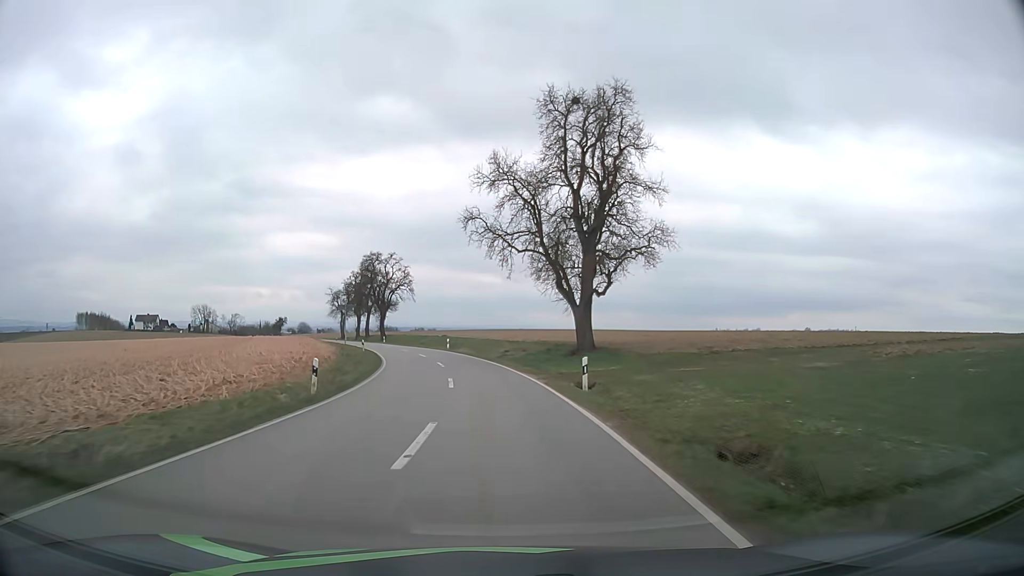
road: tertiary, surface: asphalt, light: Day
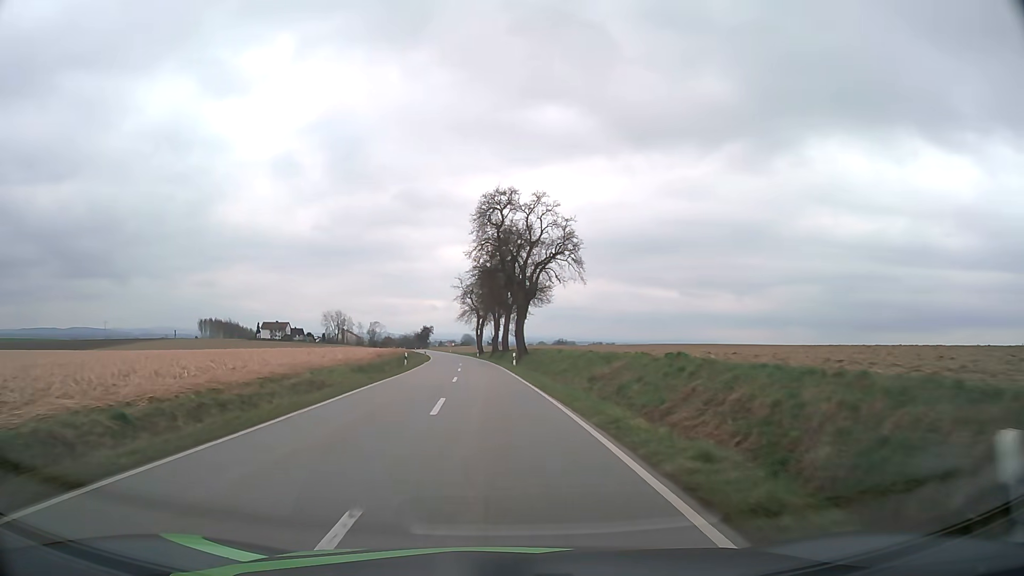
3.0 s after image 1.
(-6.1, +53.8) m; -15°
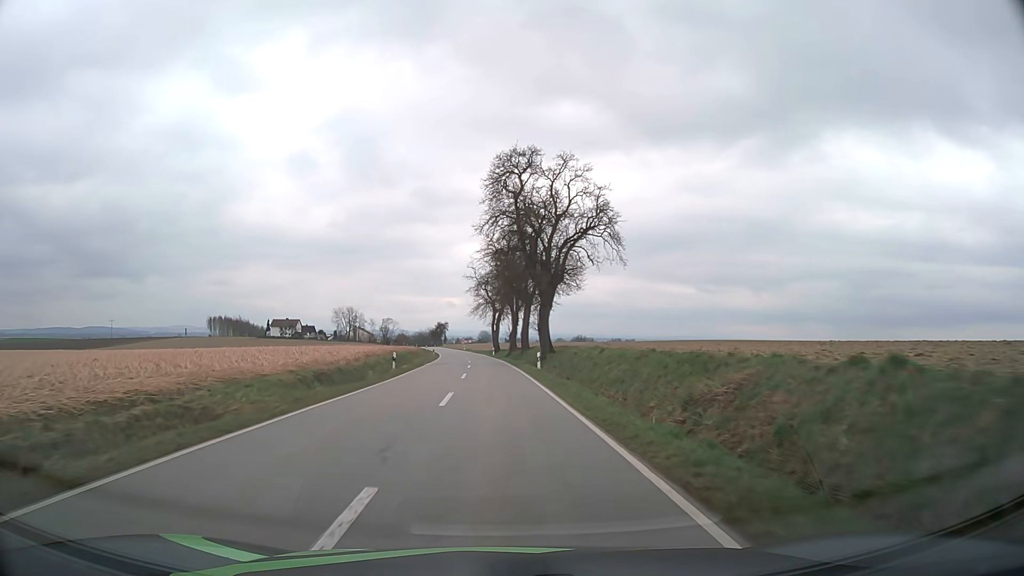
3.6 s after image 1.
(-0.2, +11.1) m; -2°
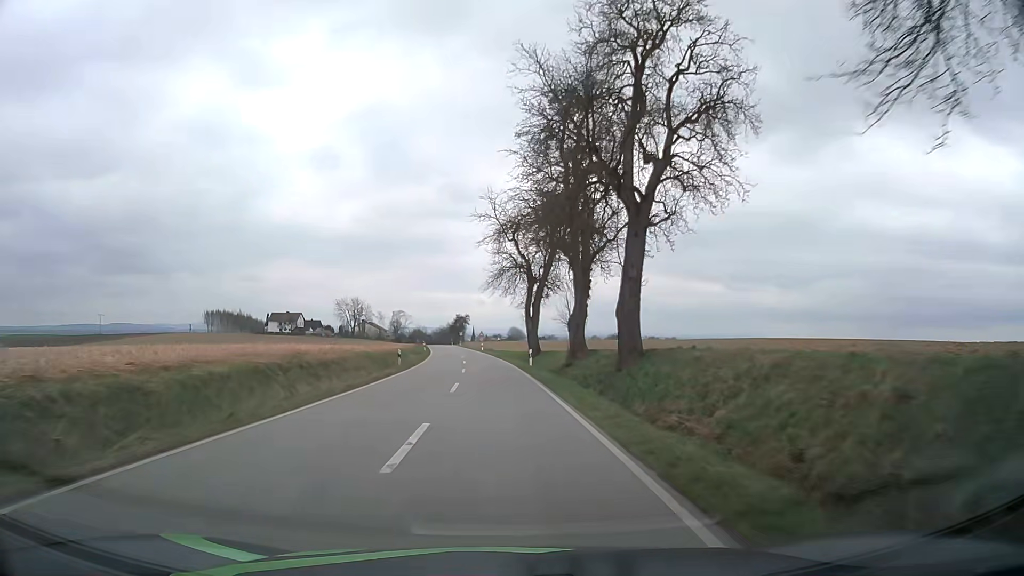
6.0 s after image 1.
(-1.1, +43.6) m; -3°
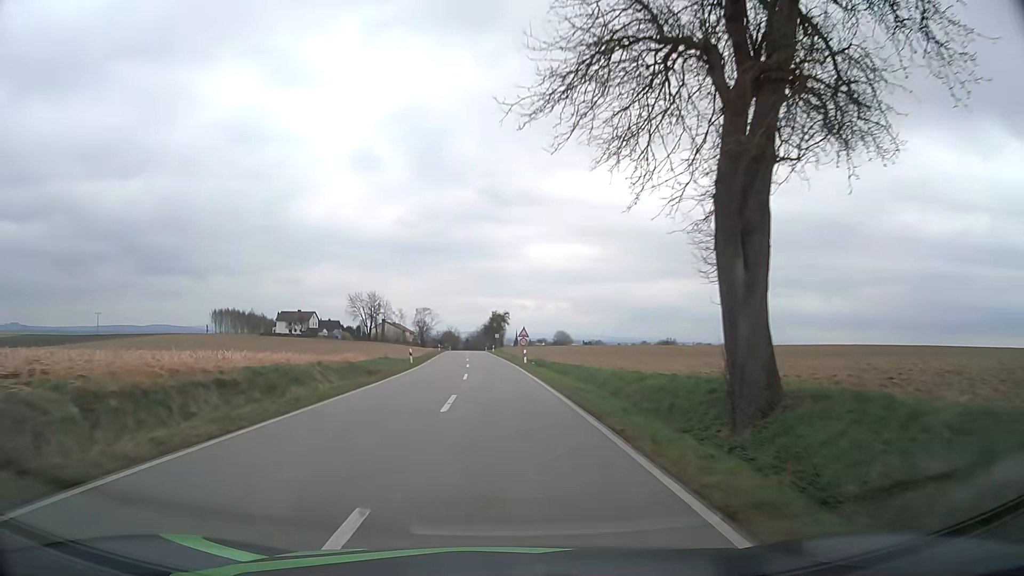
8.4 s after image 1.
(-1.2, +41.2) m; -4°
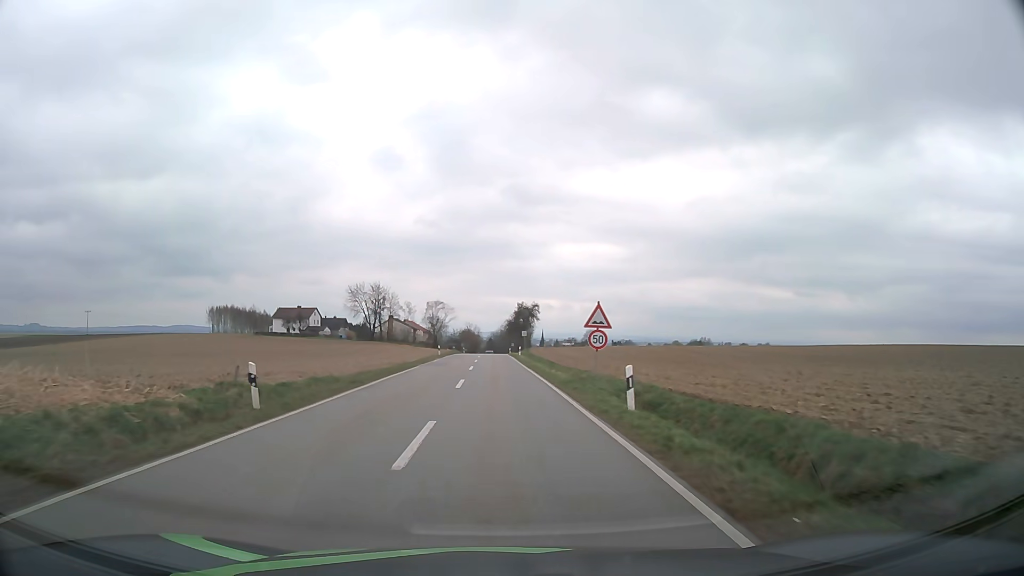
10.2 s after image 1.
(-0.6, +29.8) m; -2°
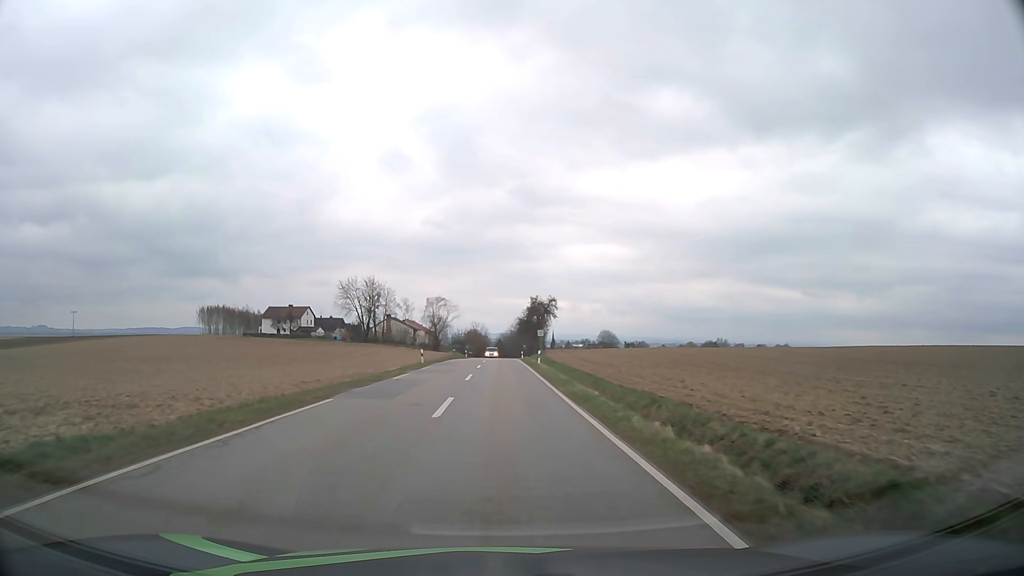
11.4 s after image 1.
(-0.2, +18.9) m; -1°
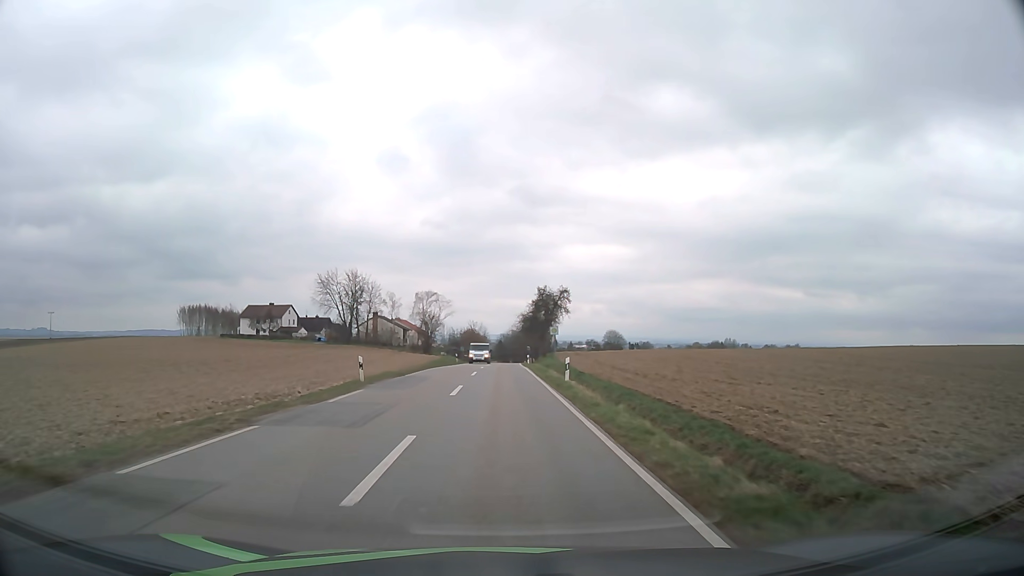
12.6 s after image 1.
(0.0, +18.2) m; 0°
(0, +10) (0, +20) (0, +30) (0, +40) (0, +50) (0, +60) (0, +70) (+1, +80) (+1, +90) (+1, +100) m
